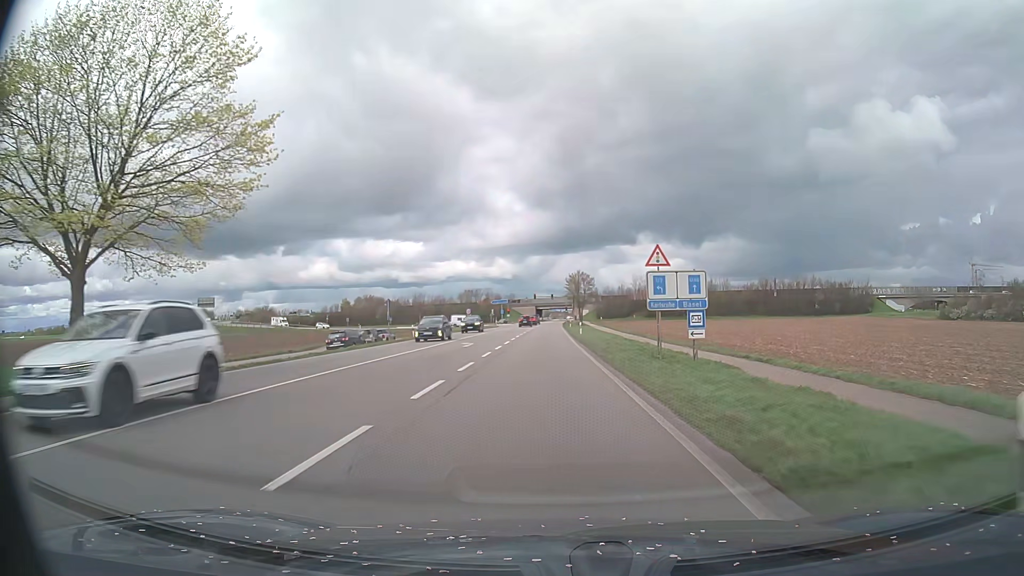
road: primary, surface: asphalt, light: Day
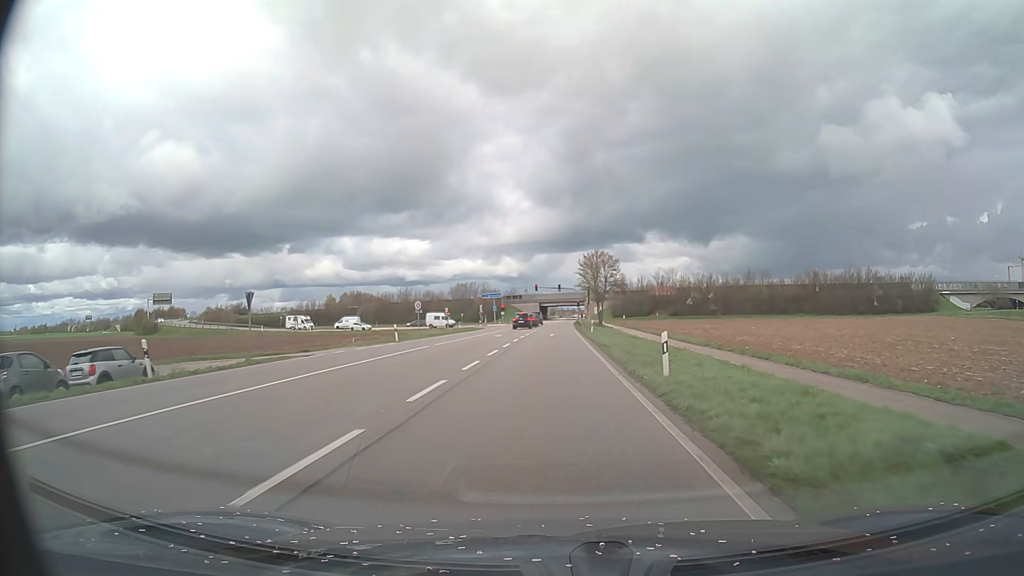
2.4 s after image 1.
(-0.3, +36.4) m; -1°
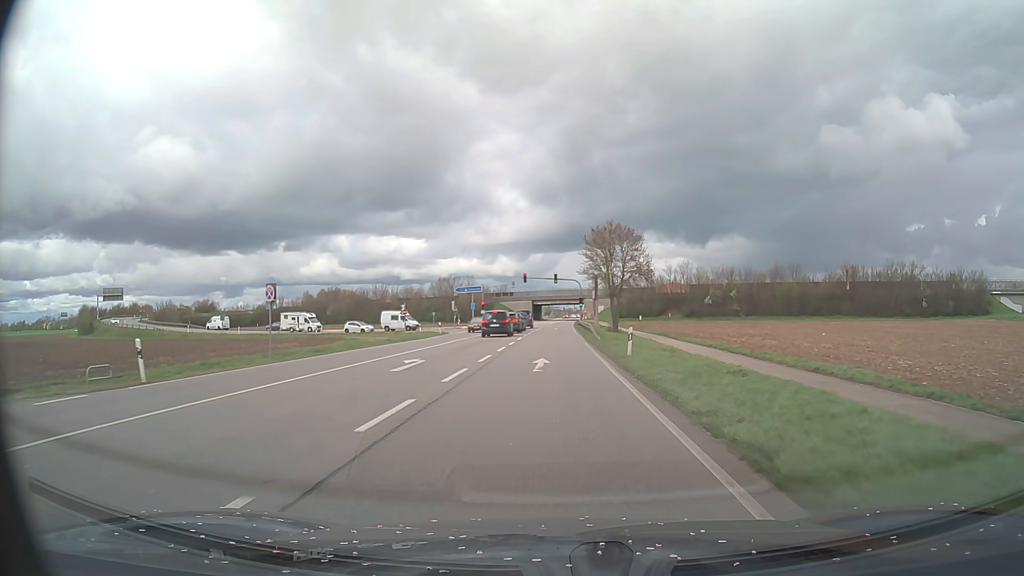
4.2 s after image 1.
(+0.1, +27.0) m; 0°
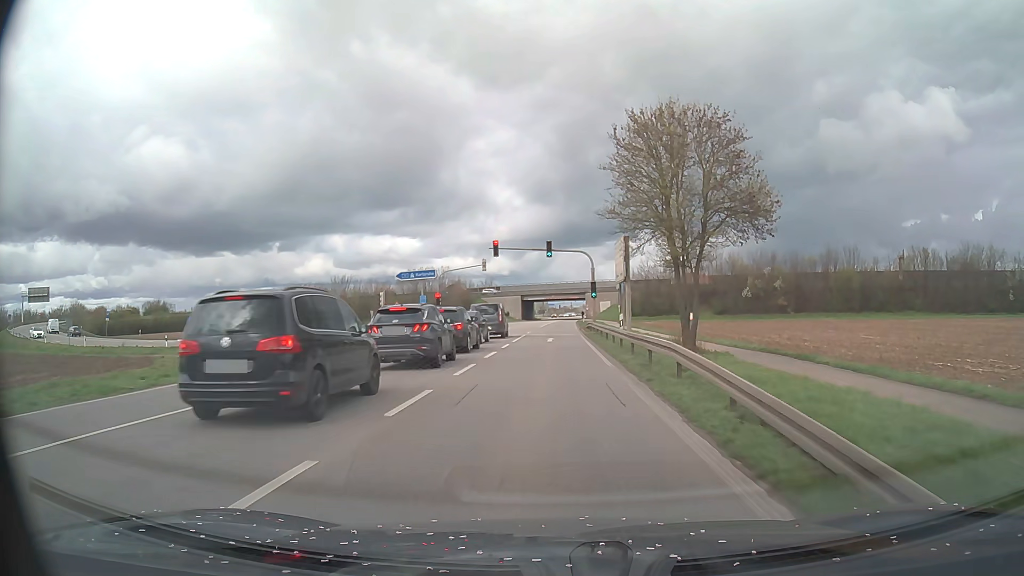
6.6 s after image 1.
(+0.2, +34.7) m; +1°
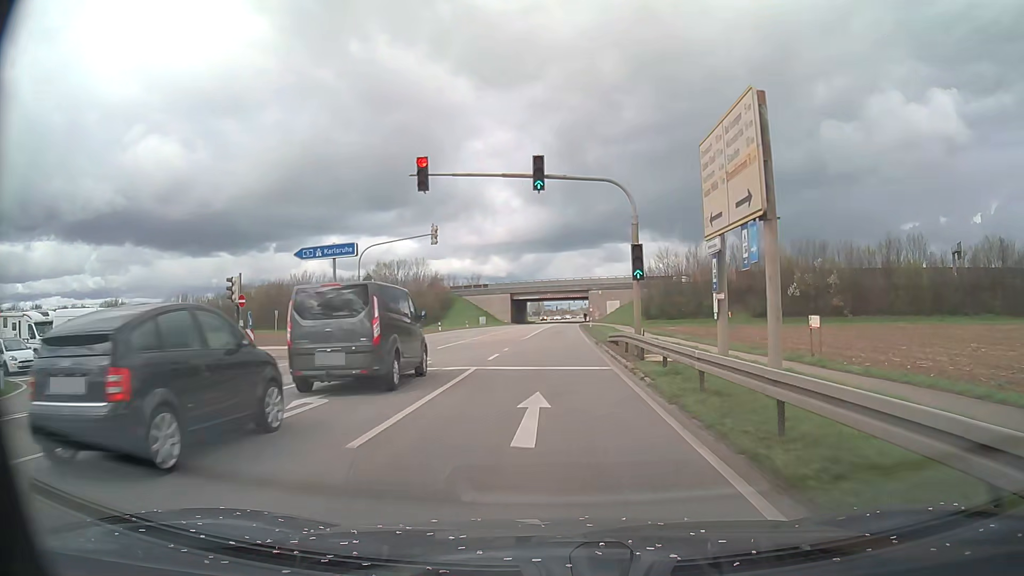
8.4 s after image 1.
(0.0, +25.7) m; 0°
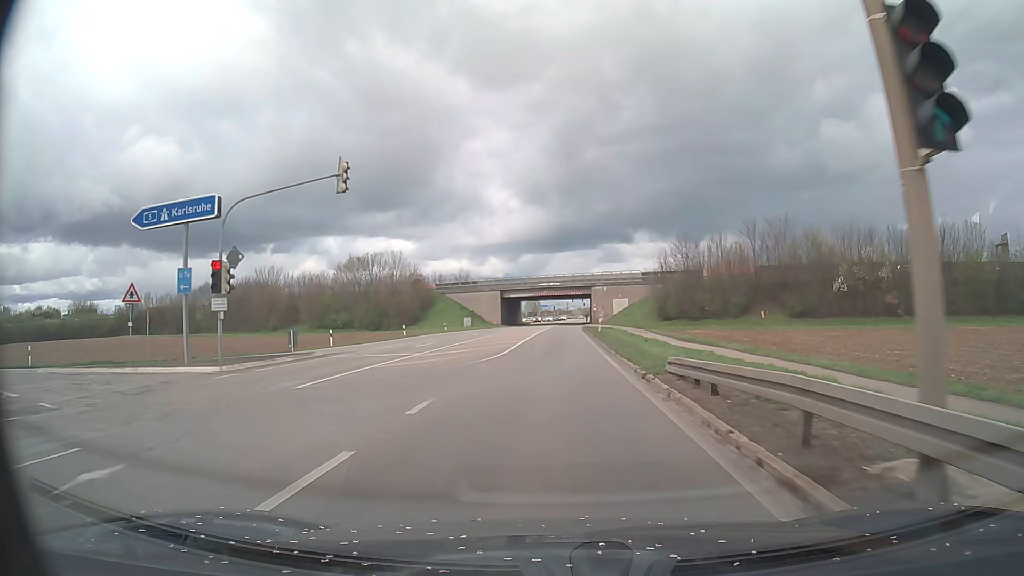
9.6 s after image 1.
(+0.1, +17.0) m; +1°
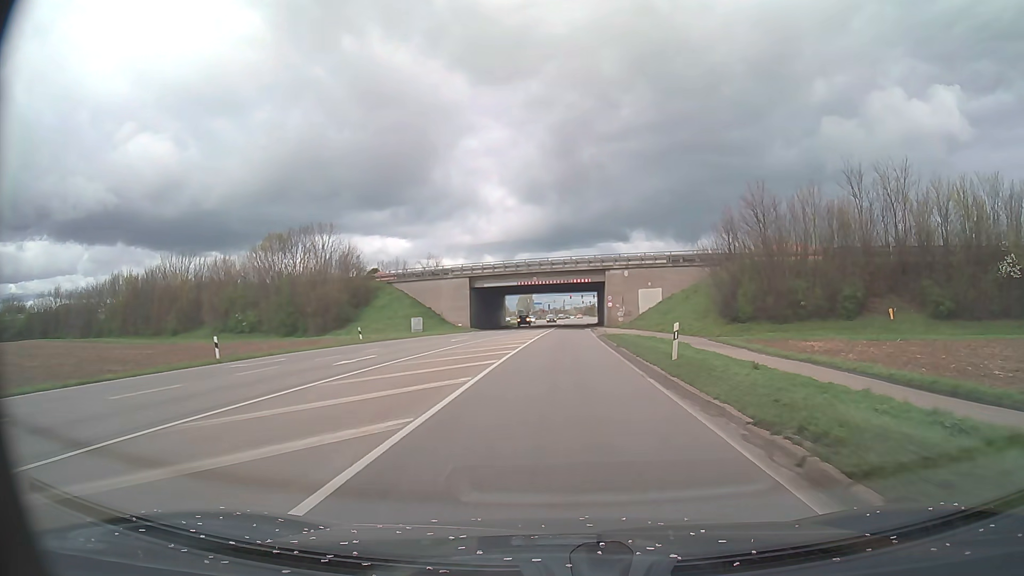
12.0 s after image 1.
(-0.1, +33.8) m; 0°
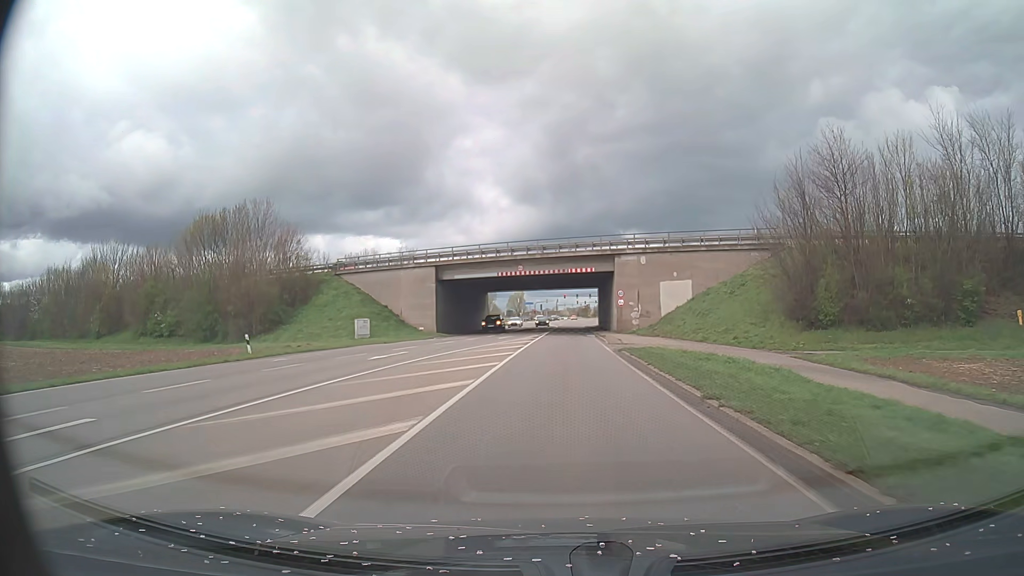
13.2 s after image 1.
(+0.1, +16.7) m; +1°
(0, +10) (0, +20) (0, +30) (+1, +40) (+1, +50) (+1, +60) (+1, +70) (+1, +80) (+2, +90) (+3, +100) m
